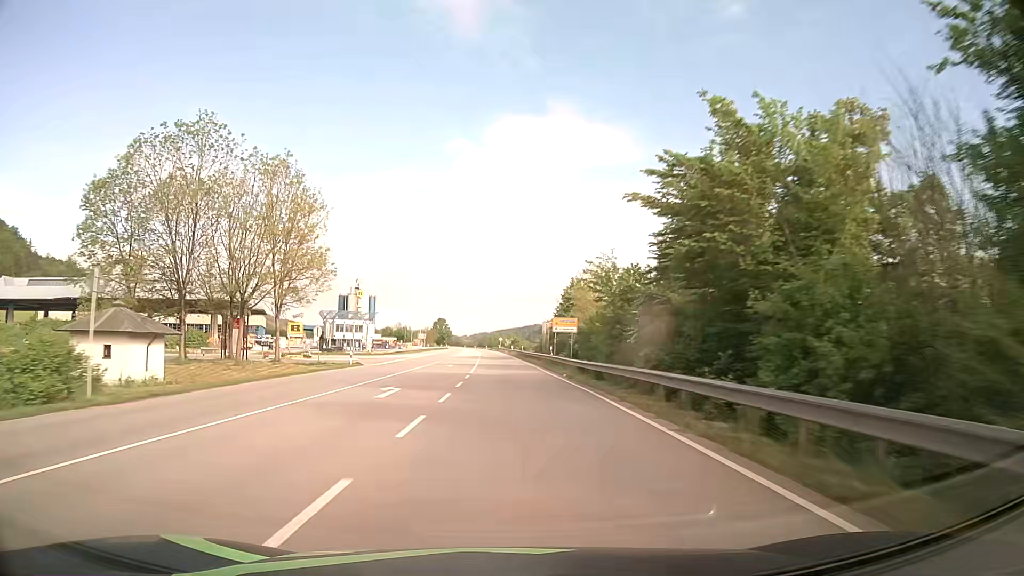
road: primary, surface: asphalt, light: Day
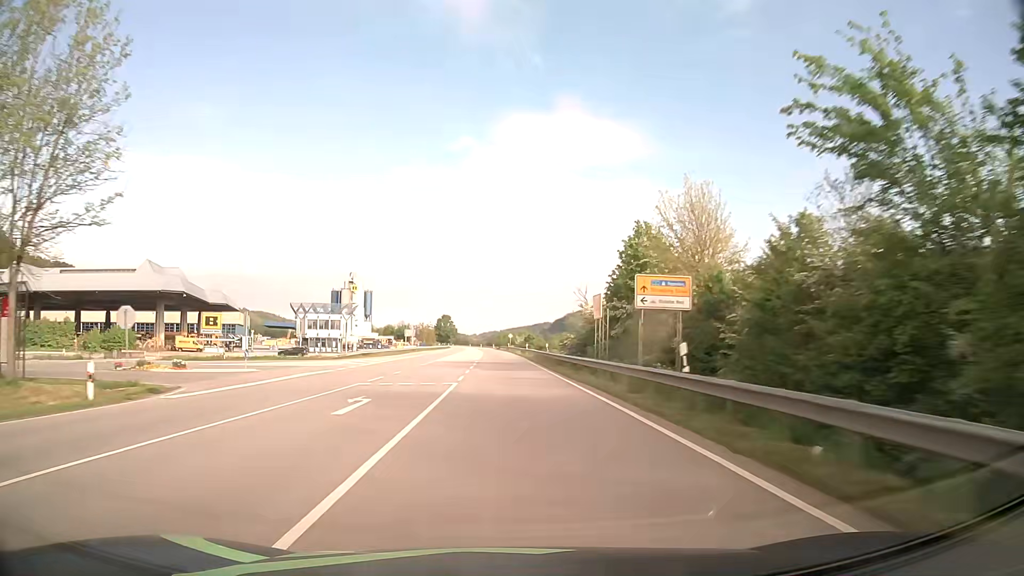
(-0.2, +31.5) m; -1°
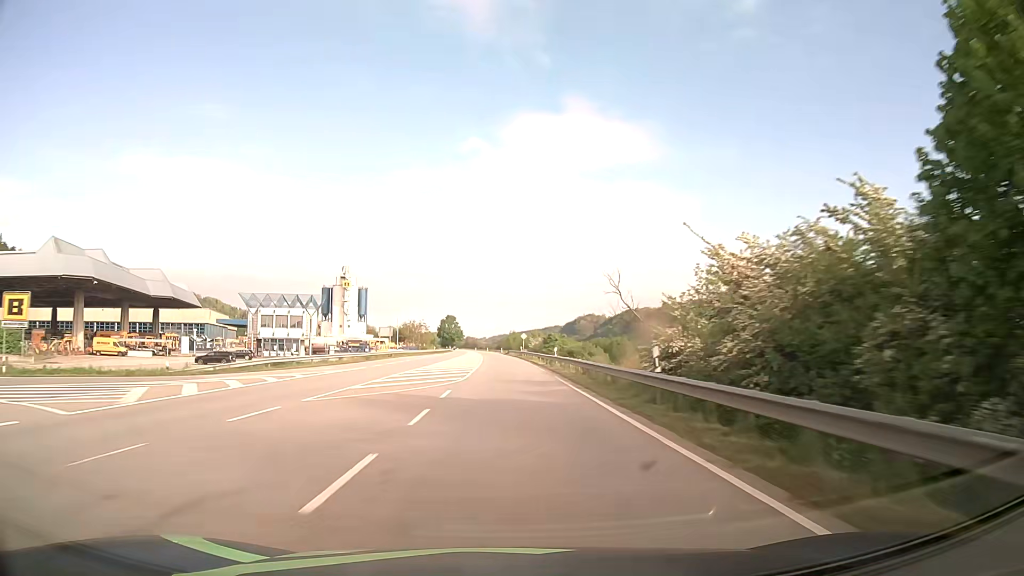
(-0.1, +31.5) m; -1°
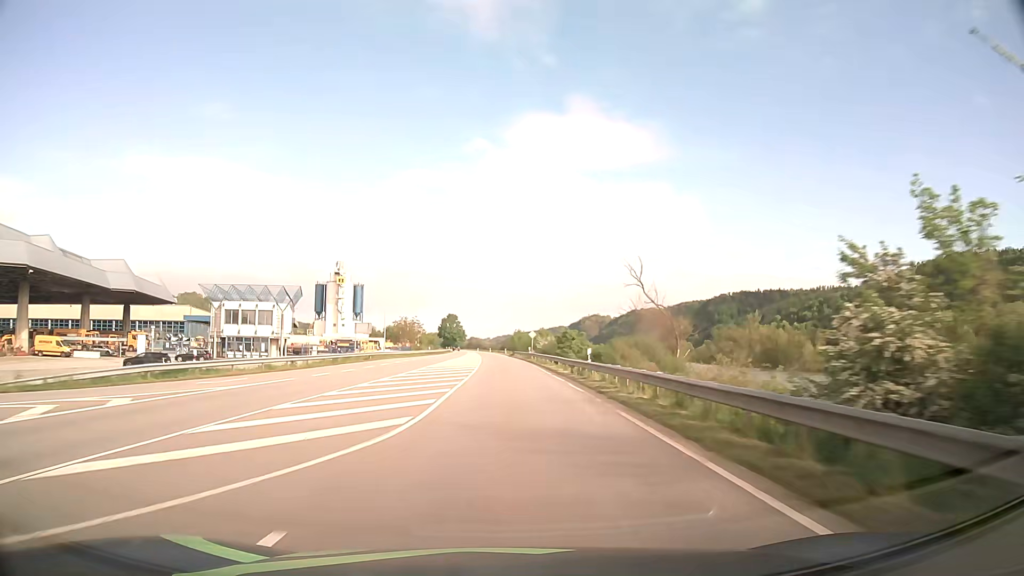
(0.0, +15.8) m; 0°
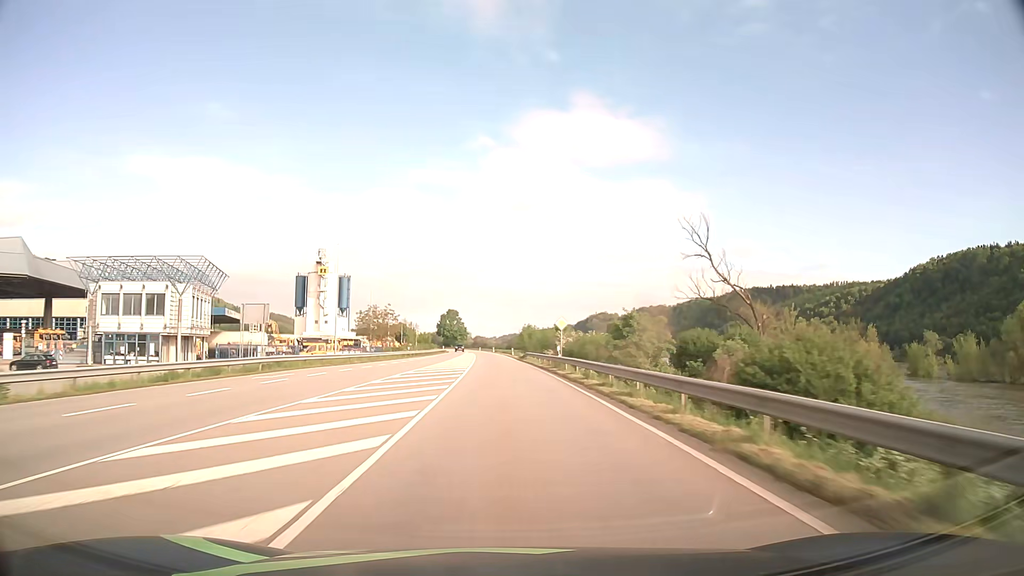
(-0.1, +31.5) m; 0°
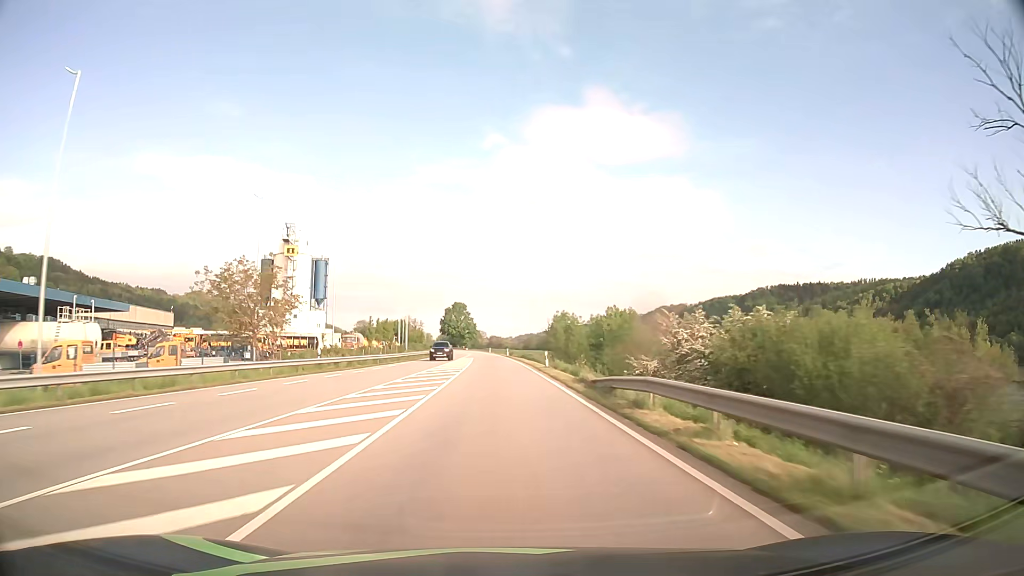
(-0.5, +47.3) m; -1°
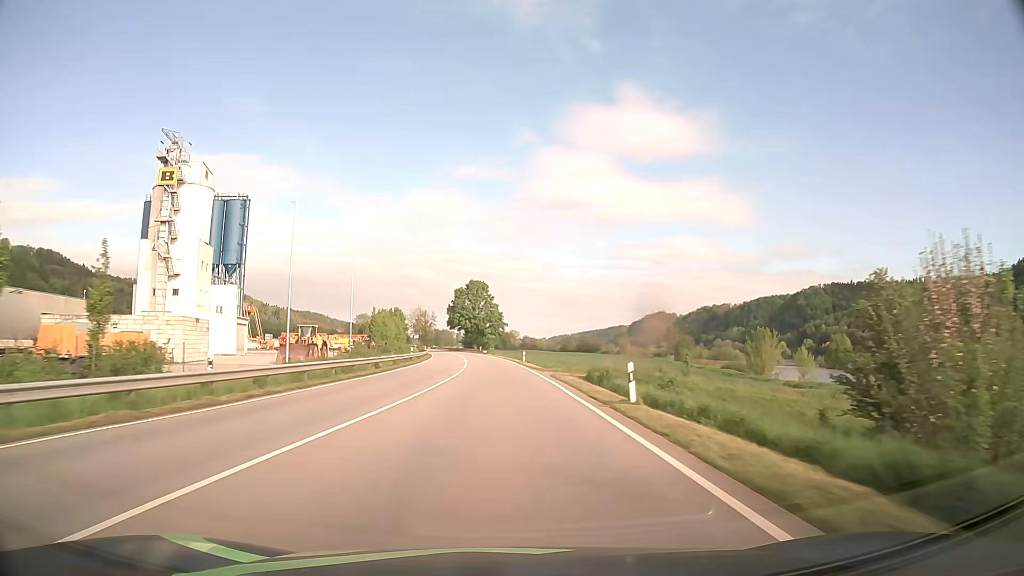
(-1.8, +78.8) m; -3°
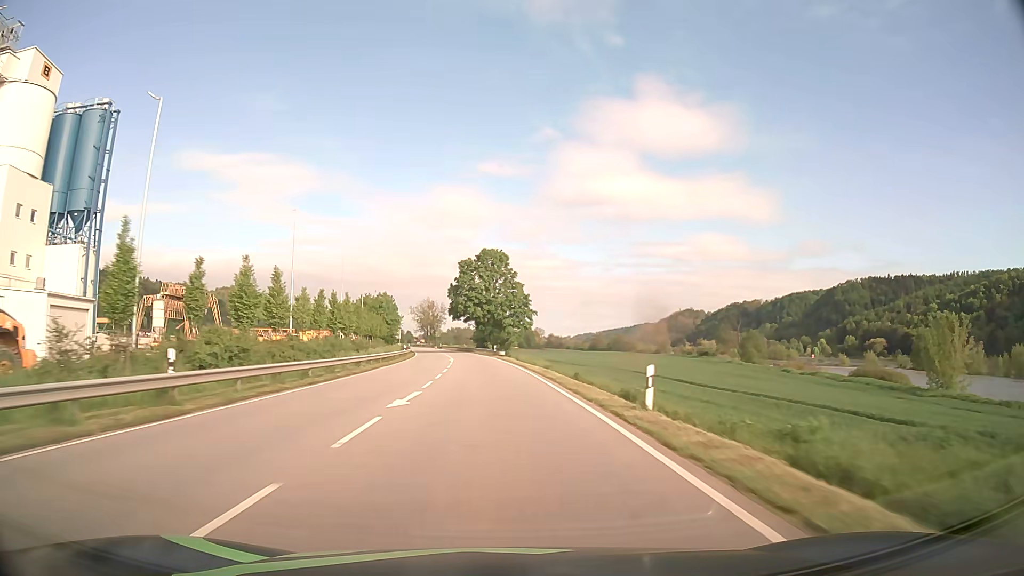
(-0.7, +47.4) m; -2°
(0, +10) (0, +20) (-1, +30) (-1, +40) (-2, +50) (-3, +60) (-4, +70) (-5, +80) (-6, +90) (-7, +100) m
